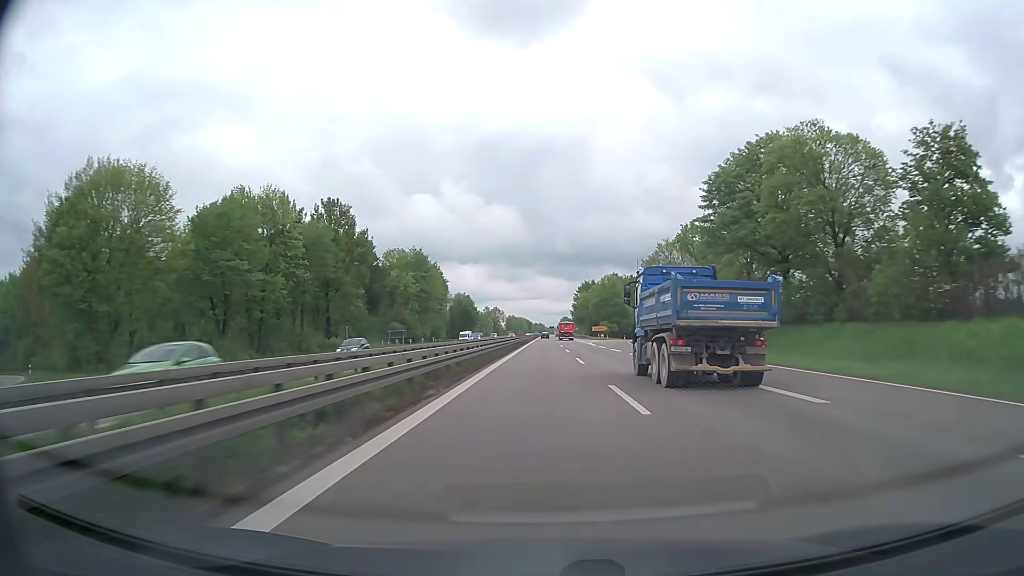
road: trunk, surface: asphalt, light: Day
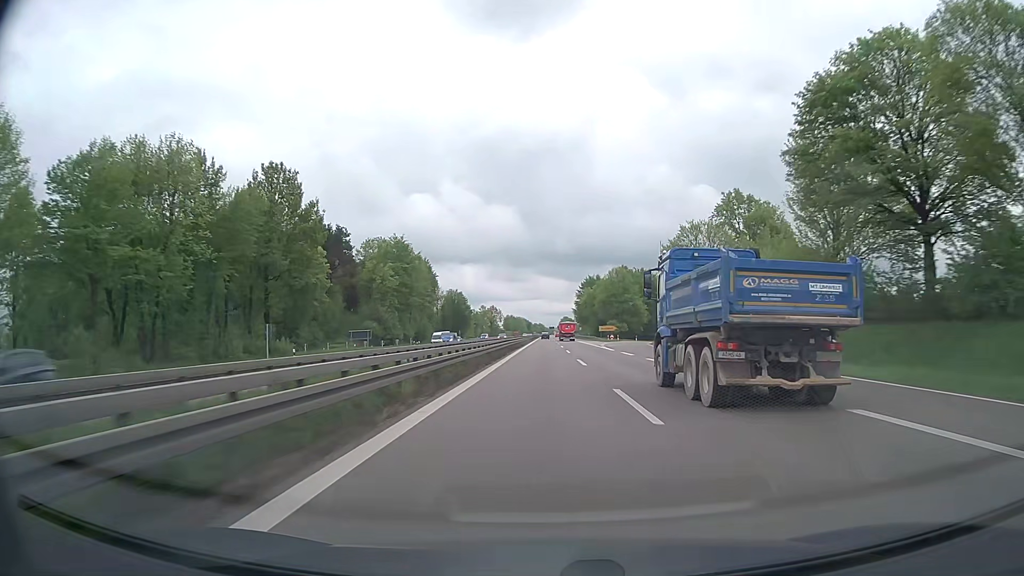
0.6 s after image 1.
(0.0, +19.3) m; 0°
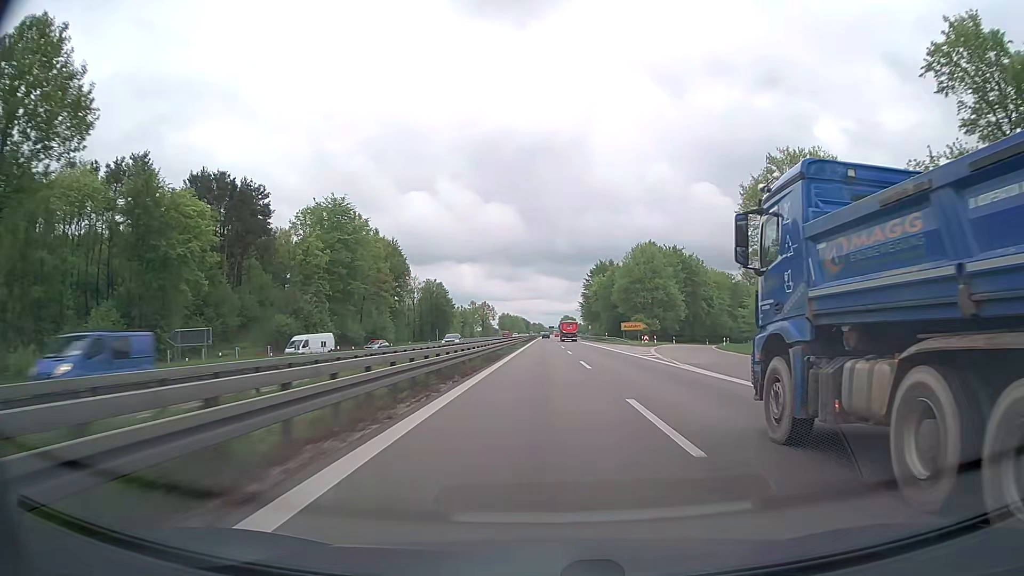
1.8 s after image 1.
(+0.1, +38.6) m; 0°
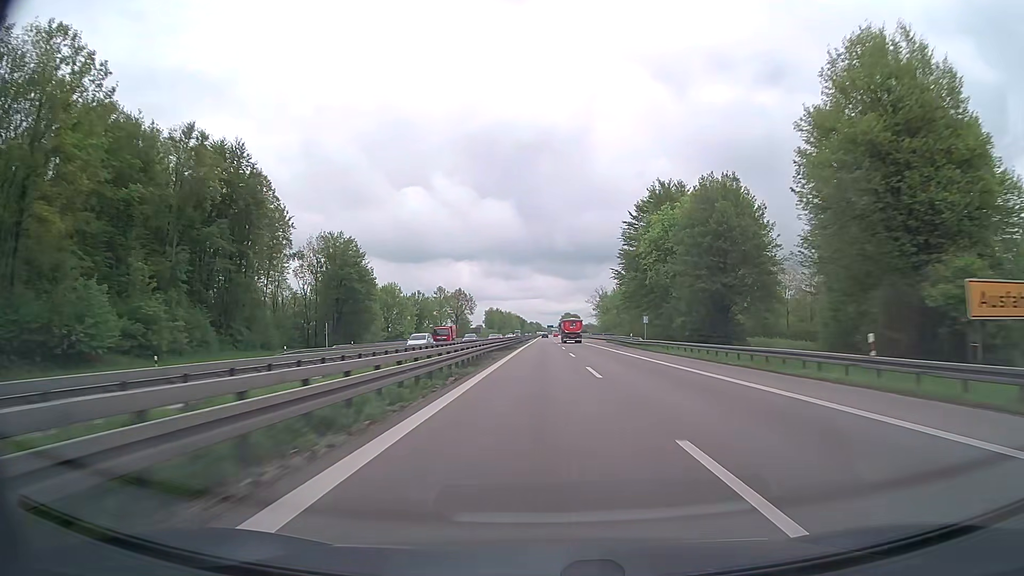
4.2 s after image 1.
(0.0, +77.3) m; 0°
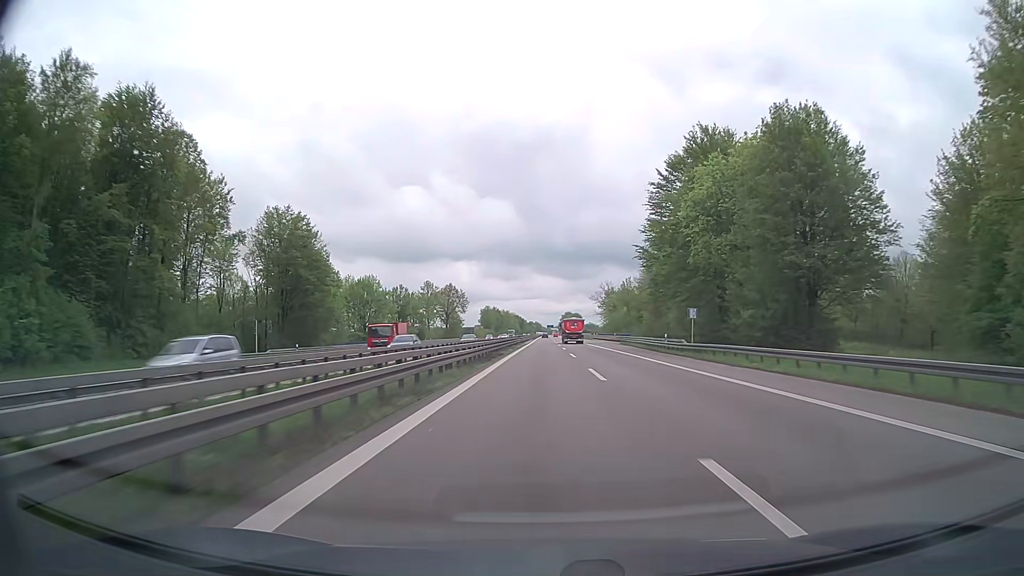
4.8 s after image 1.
(0.0, +19.3) m; 0°
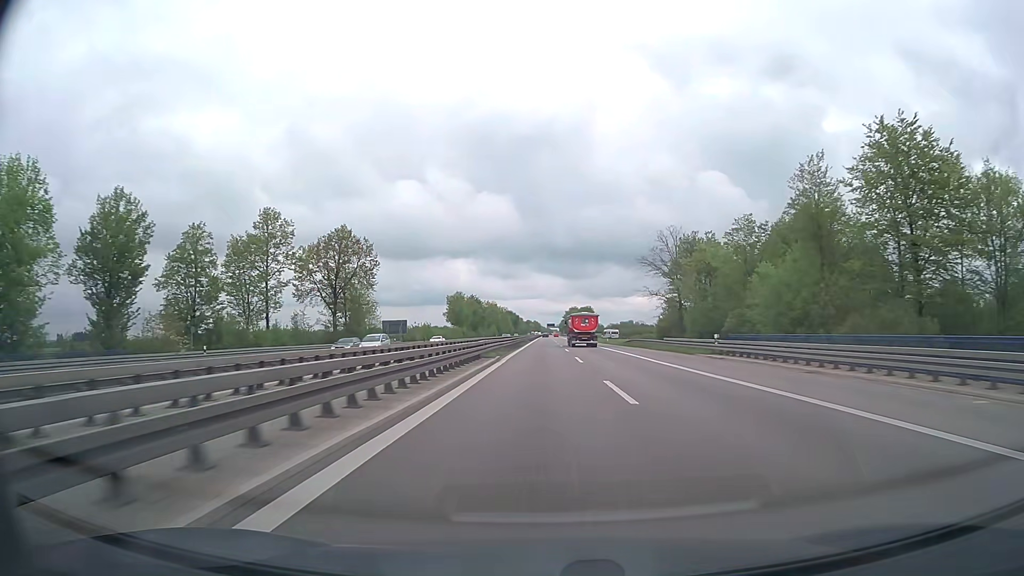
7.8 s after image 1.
(0.0, +96.7) m; 0°
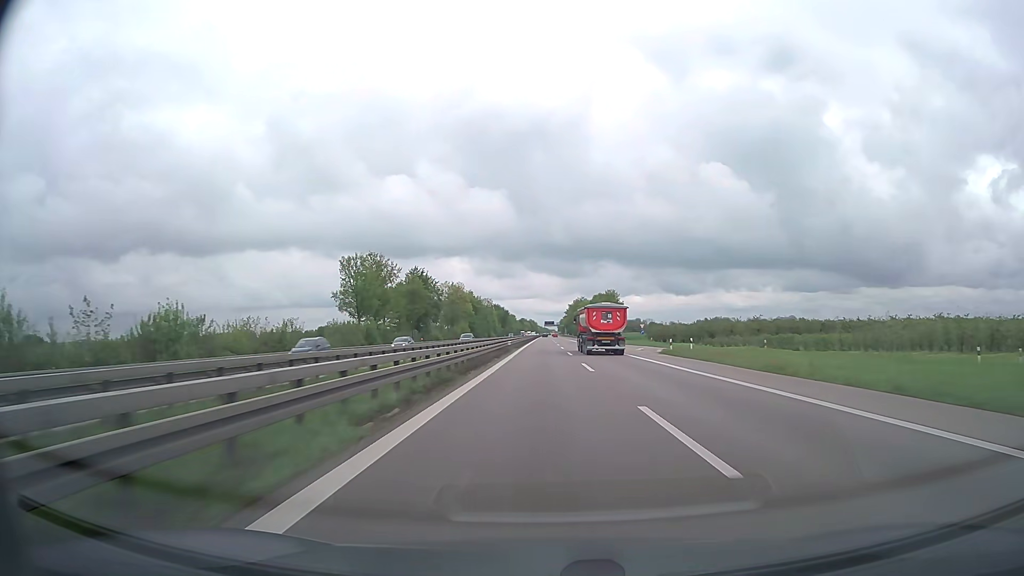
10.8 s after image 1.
(+0.1, +96.7) m; 0°
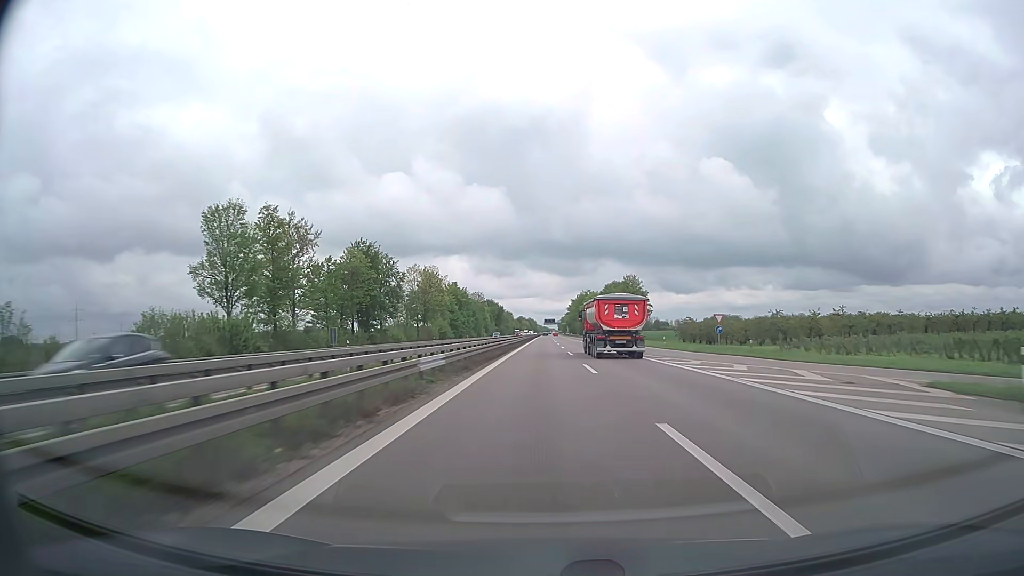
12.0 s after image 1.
(+0.1, +38.7) m; 0°
(0, +10) (0, +20) (0, +30) (0, +40) (0, +50) (0, +60) (0, +70) (0, +80) (0, +90) (0, +100) m
